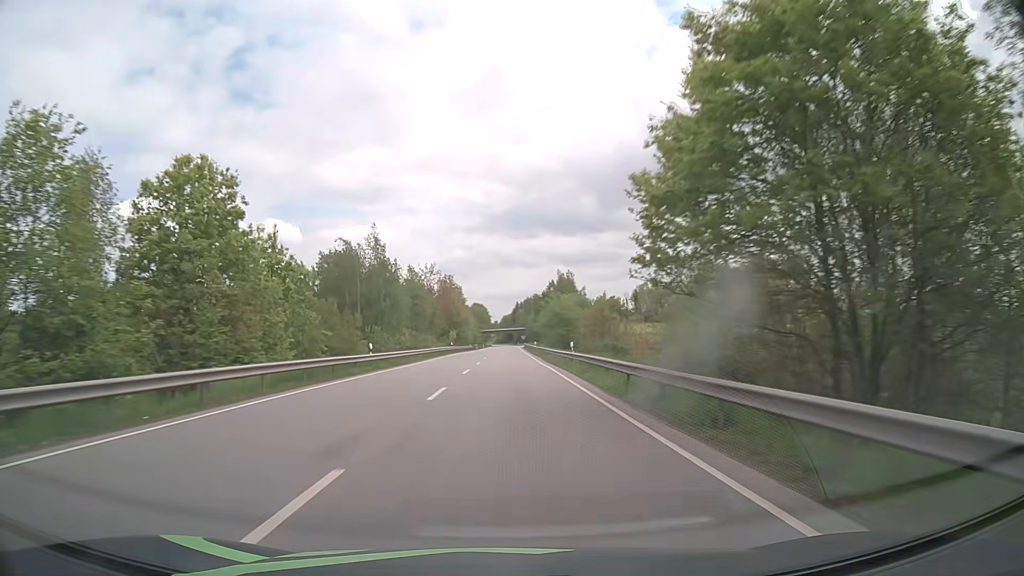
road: primary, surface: asphalt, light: Day
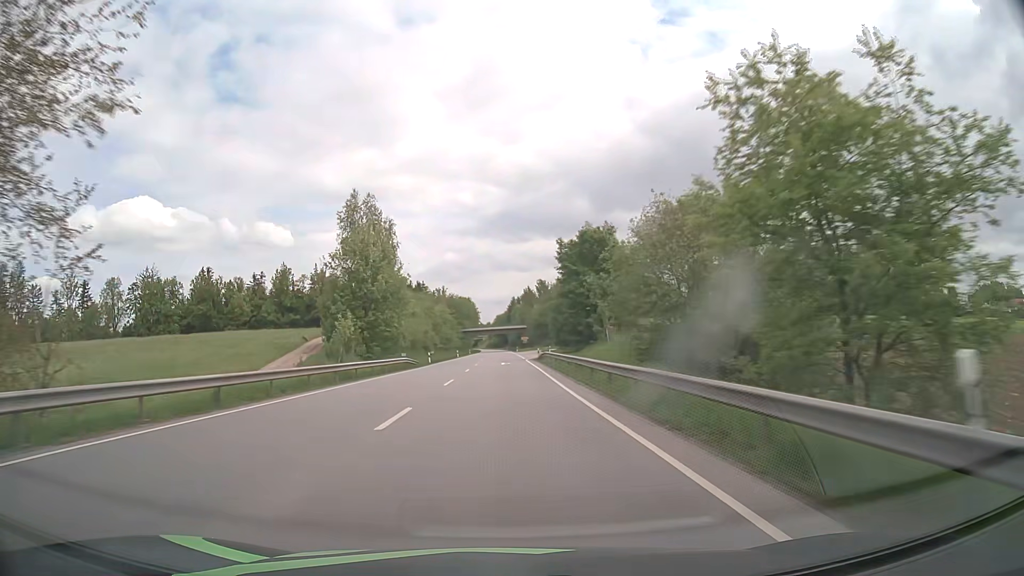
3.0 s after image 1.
(+0.3, +78.7) m; 0°
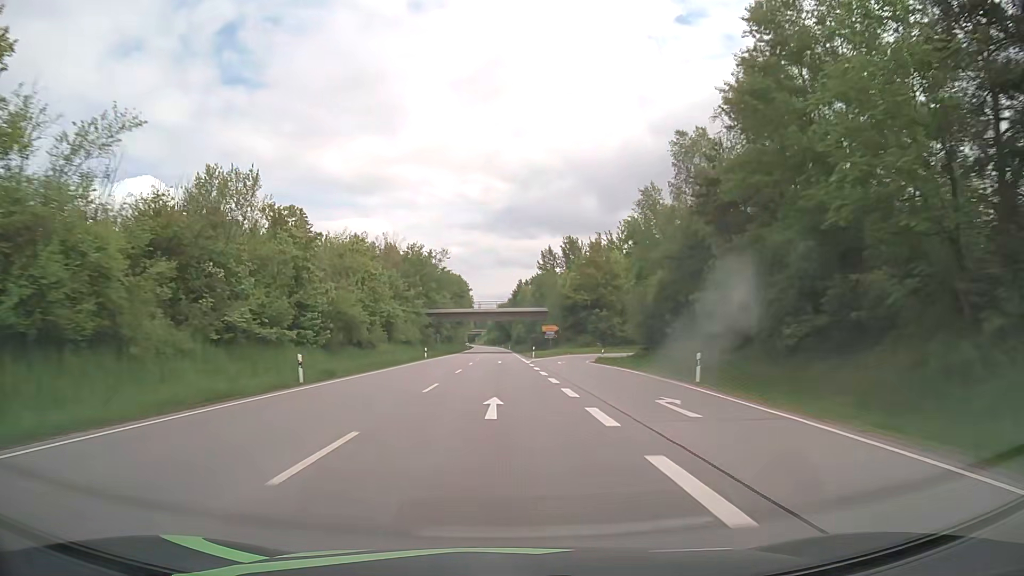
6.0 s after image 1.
(-0.1, +78.4) m; 0°
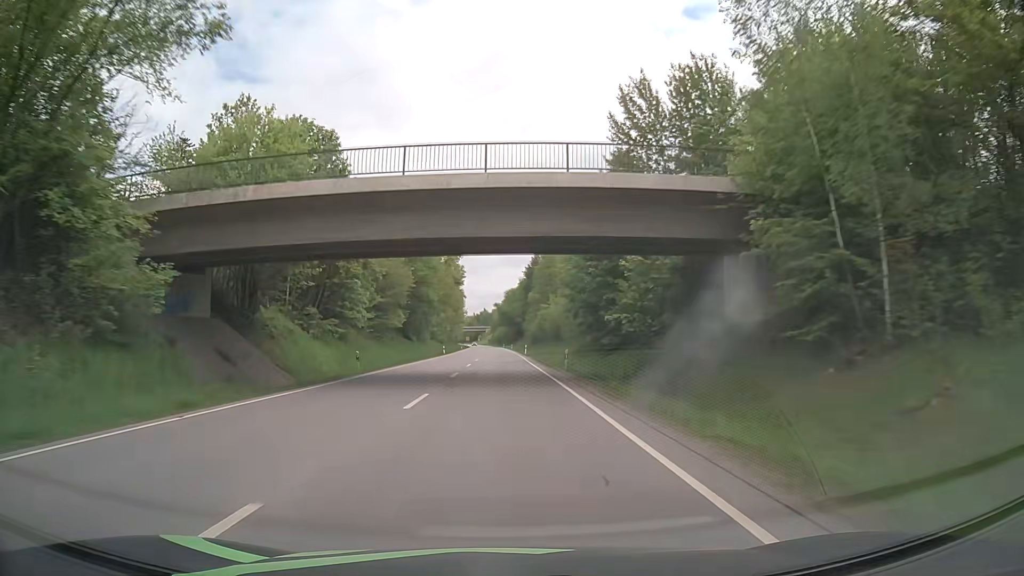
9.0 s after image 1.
(-0.2, +78.8) m; 0°
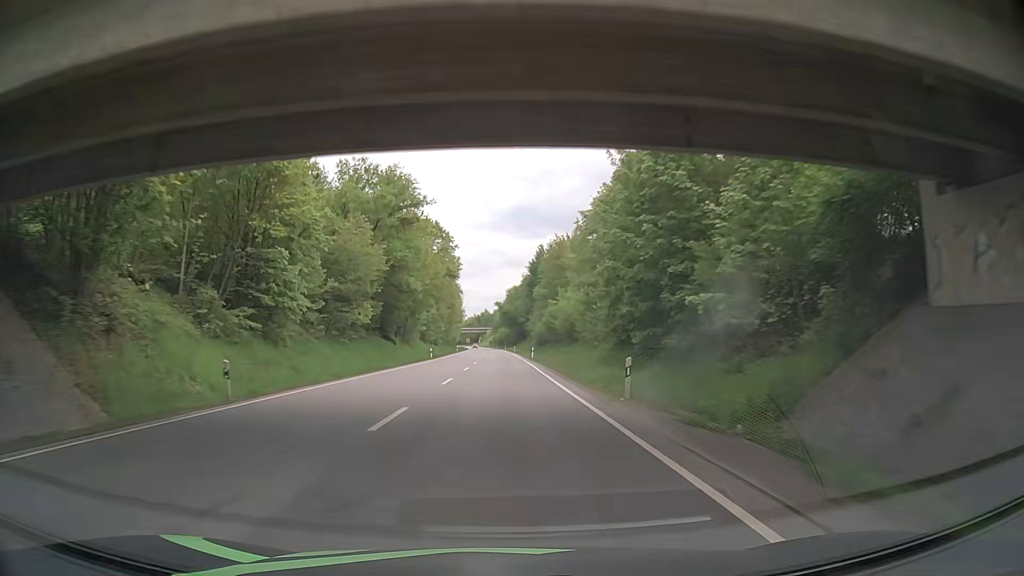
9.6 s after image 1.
(0.0, +15.8) m; 0°
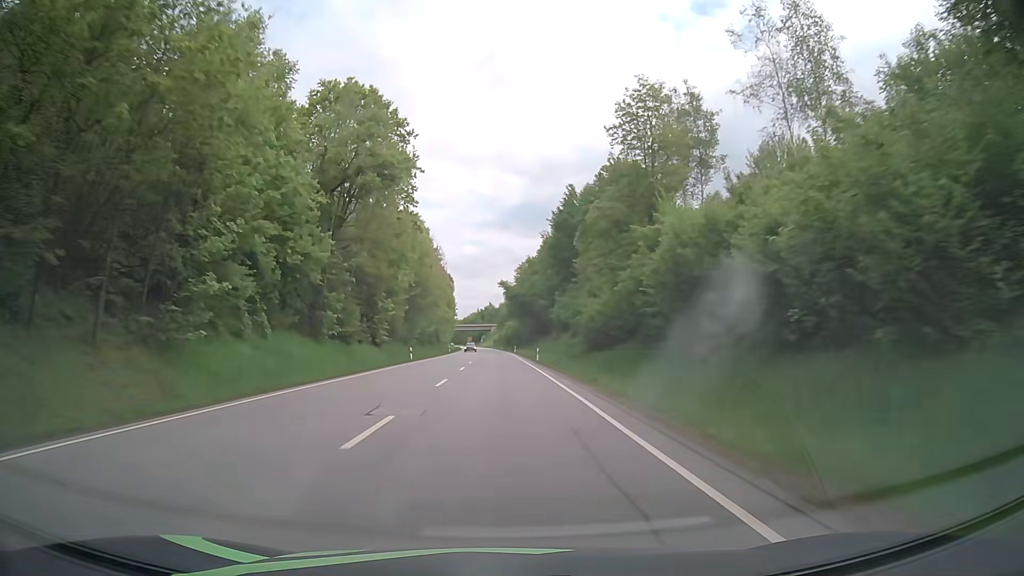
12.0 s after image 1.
(0.0, +63.5) m; -1°
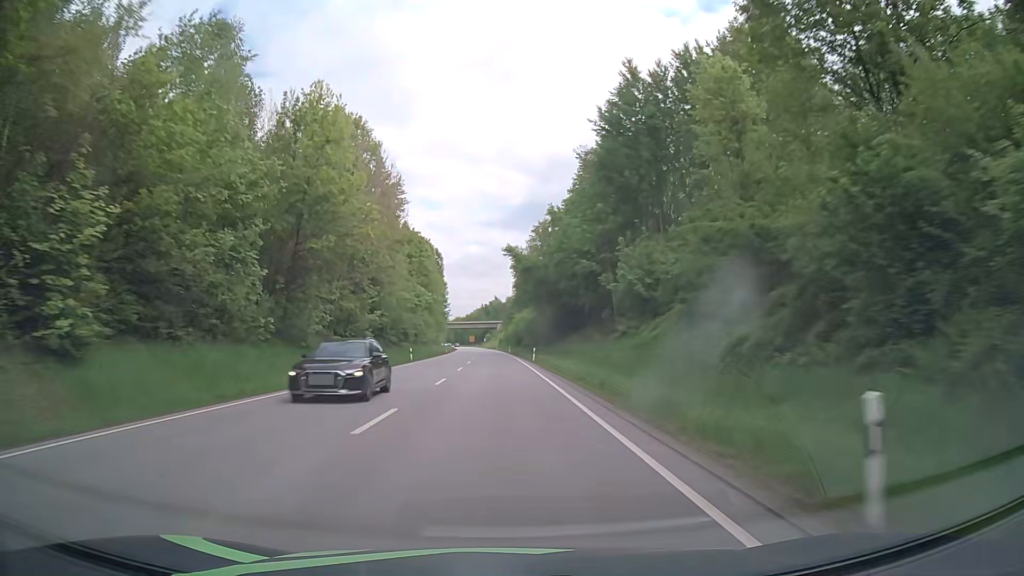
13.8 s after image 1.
(0.0, +47.8) m; 0°
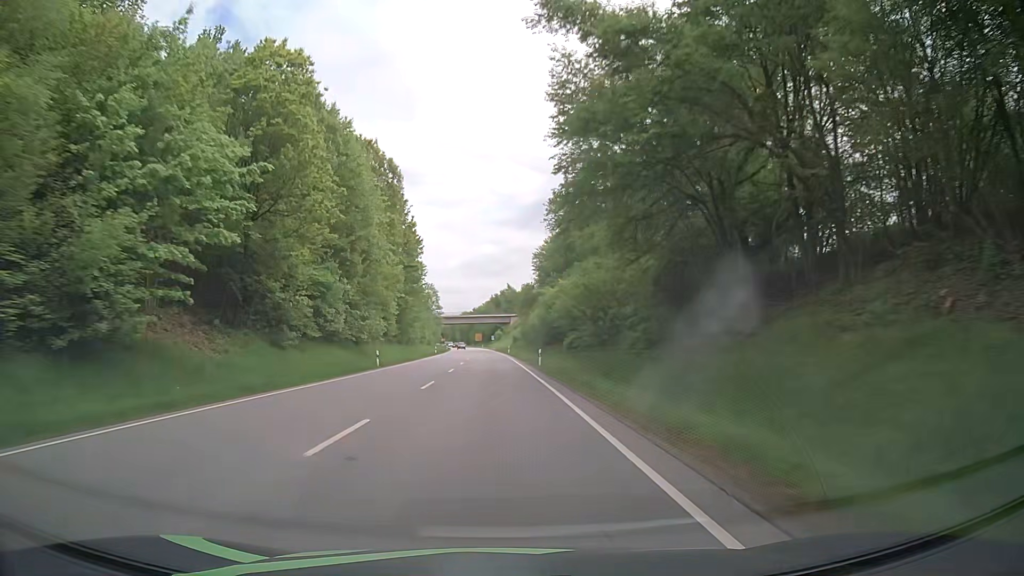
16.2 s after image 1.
(-0.8, +63.9) m; -1°
(0, +10) (0, +20) (0, +30) (-1, +40) (-1, +50) (-1, +60) (-2, +70) (-2, +80) (-3, +90) (-3, +100) m
